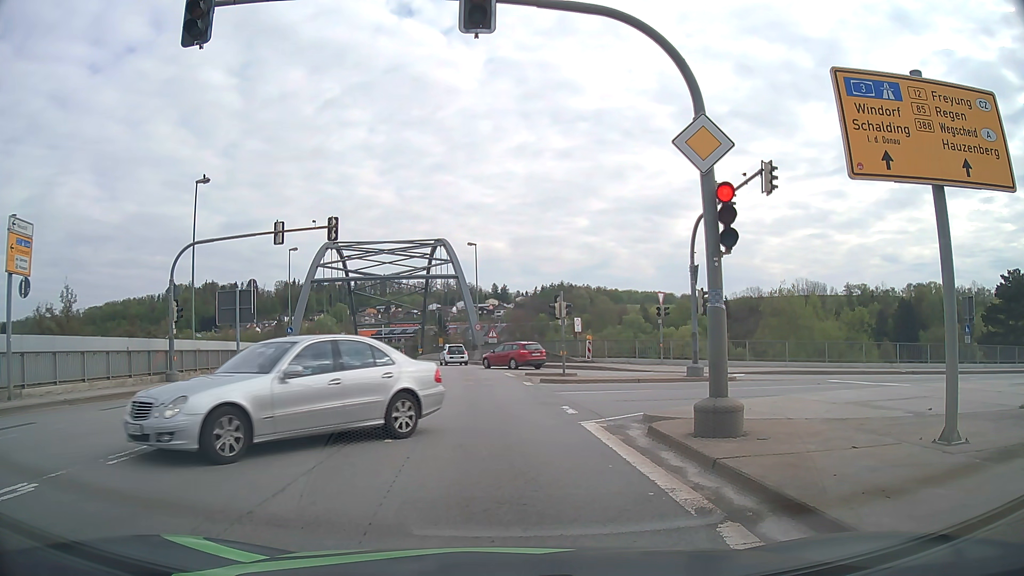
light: Day
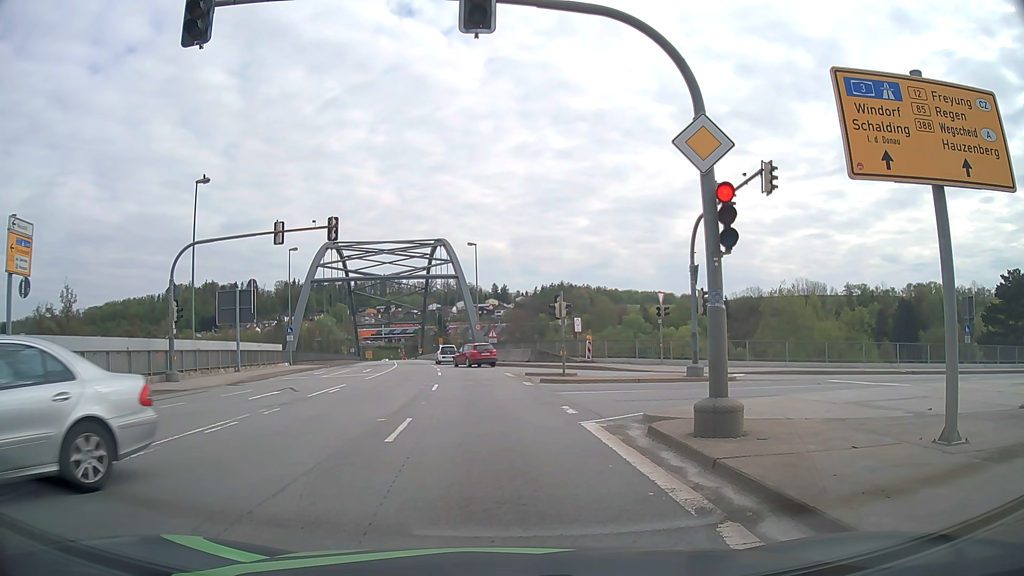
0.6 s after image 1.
(0.0, 0.0) m; 0°
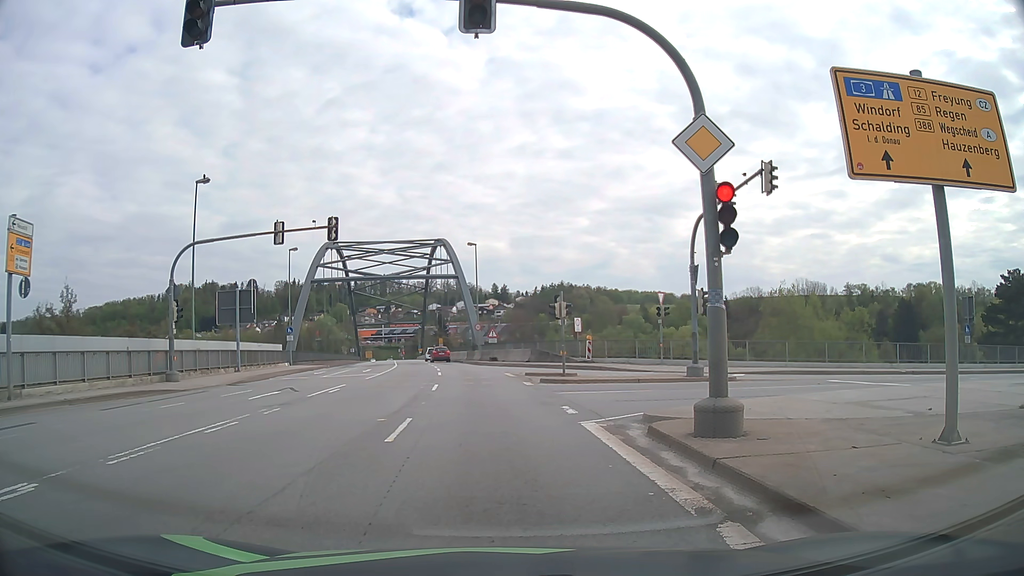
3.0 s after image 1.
(0.0, 0.0) m; 0°
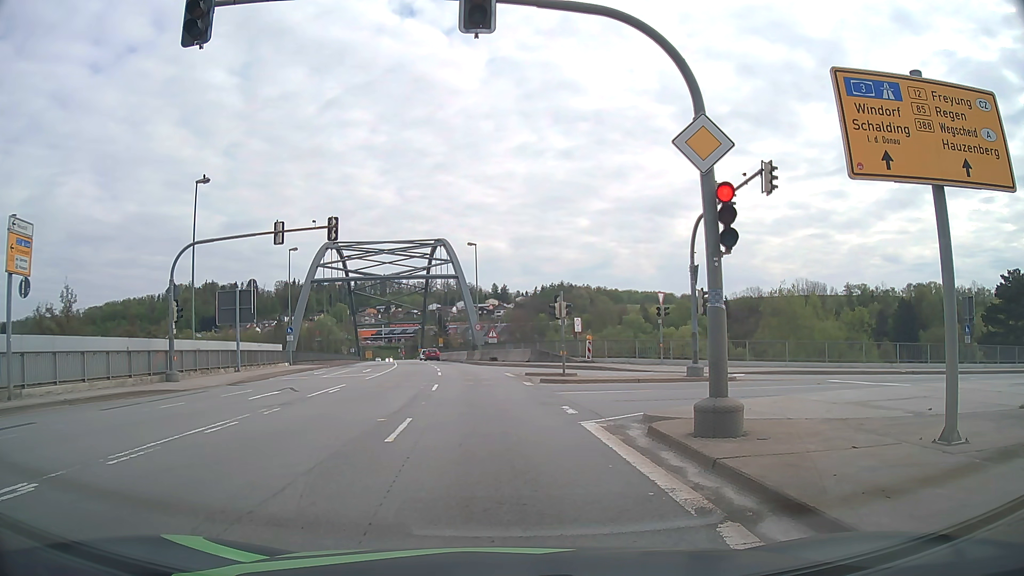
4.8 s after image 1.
(0.0, 0.0) m; 0°
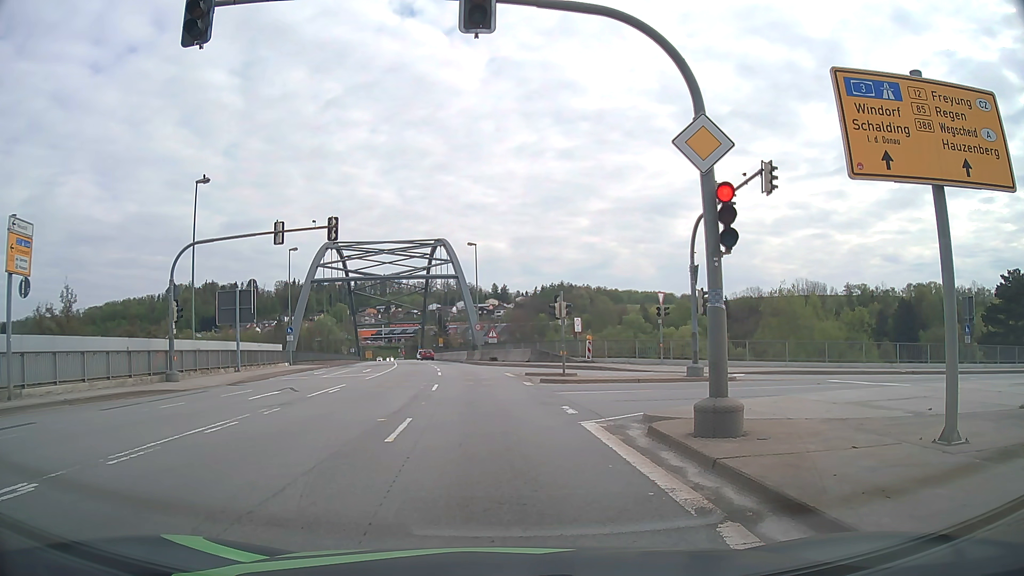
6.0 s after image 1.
(0.0, 0.0) m; 0°
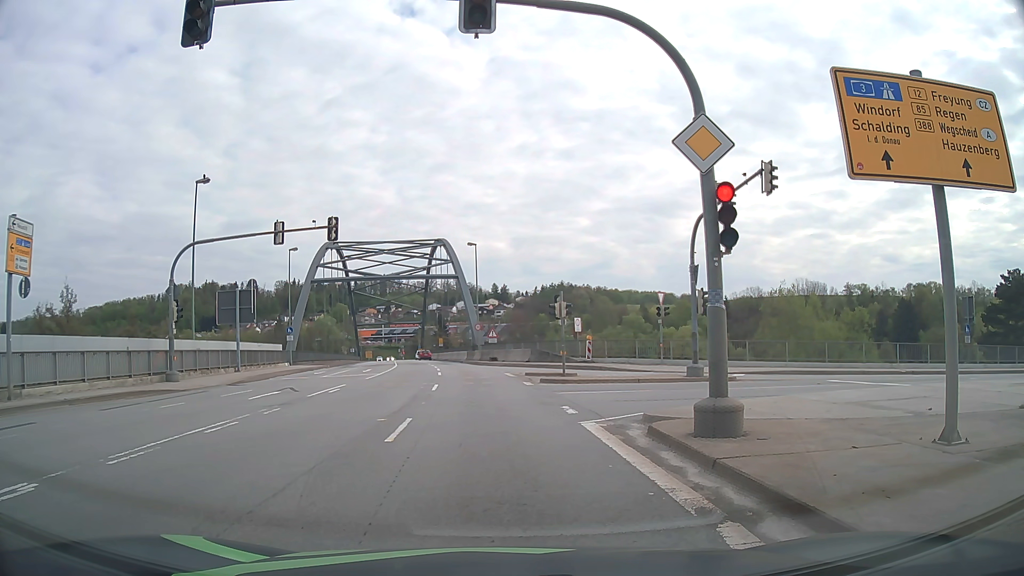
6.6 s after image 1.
(0.0, 0.0) m; 0°
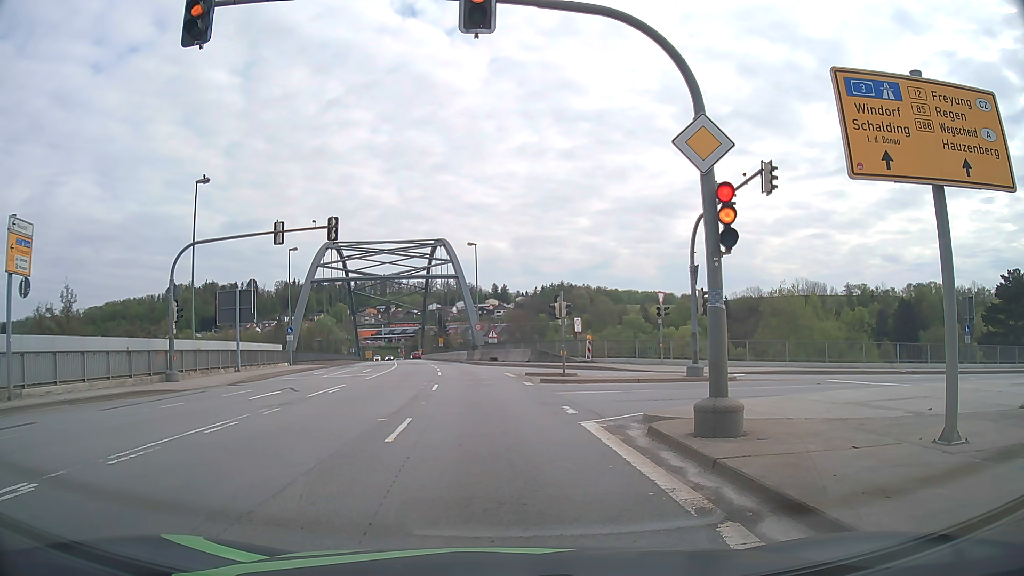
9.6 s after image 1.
(0.0, 0.0) m; 0°
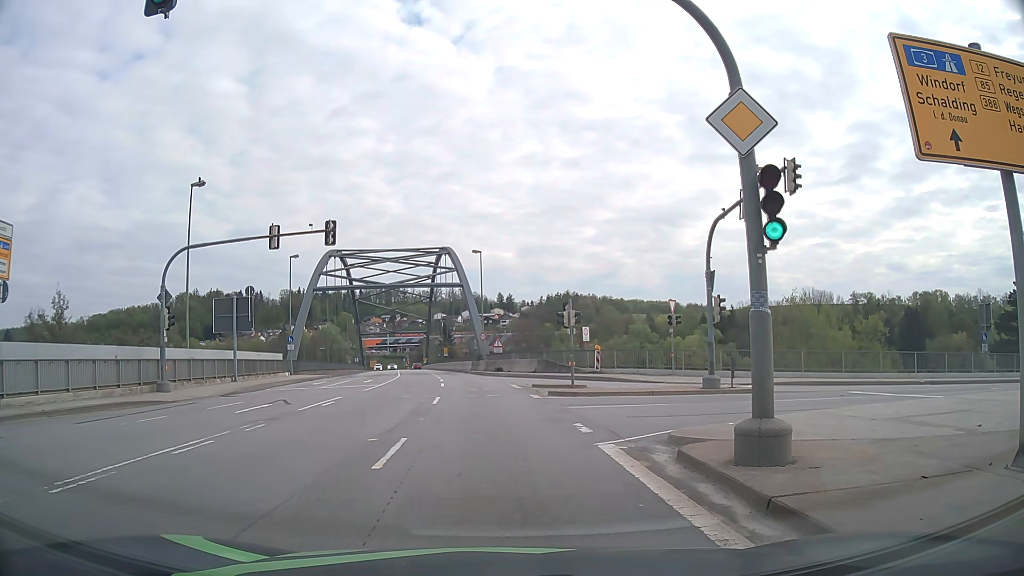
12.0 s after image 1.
(0.0, +1.4) m; -1°
(0, +10) (-1, +20) (-1, +30) (-2, +40) (-3, +50) (-5, +60) (-6, +70) (-8, +80) (-9, +89) (-11, +99) m
